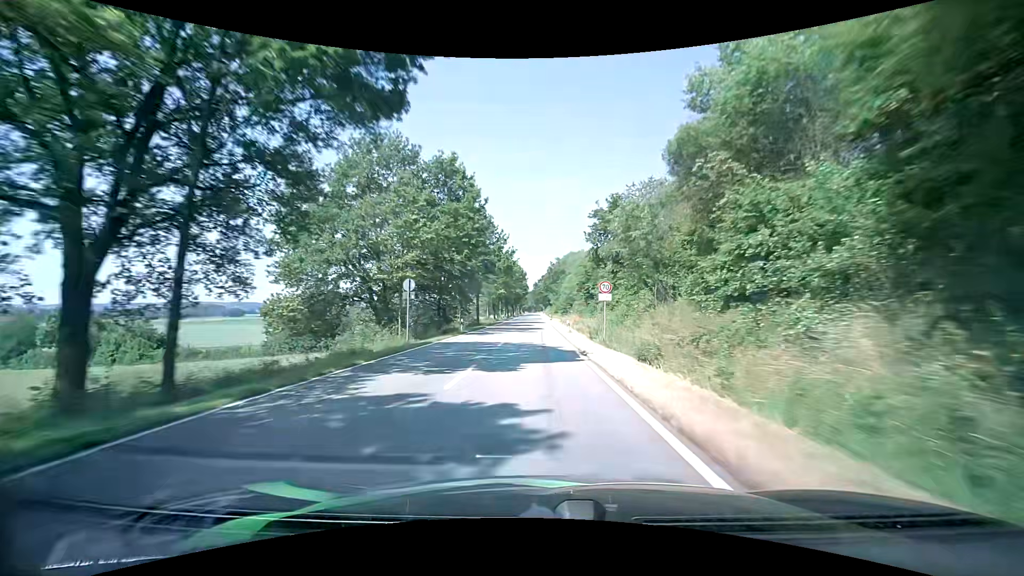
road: tertiary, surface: asphalt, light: Day
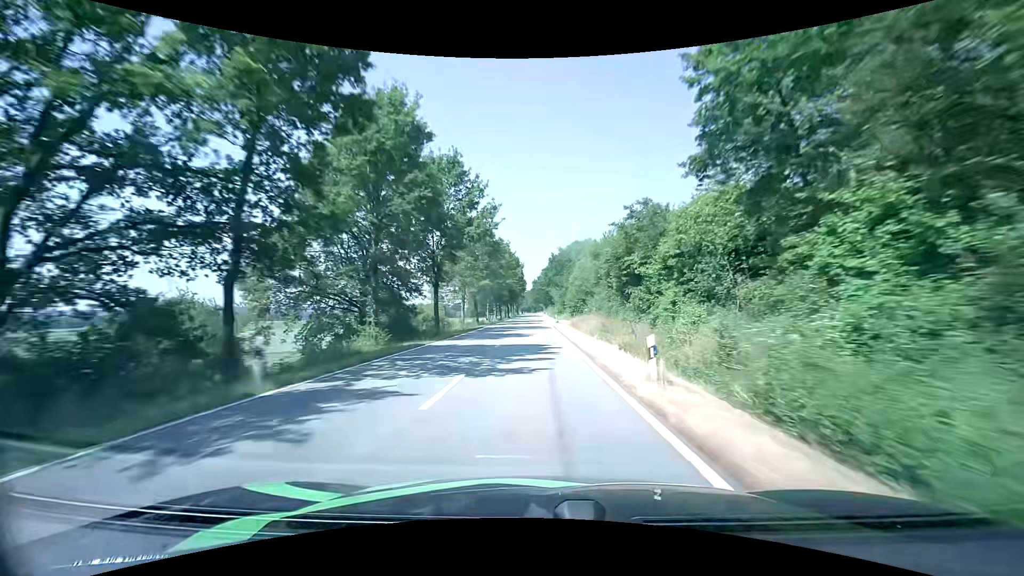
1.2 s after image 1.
(-0.1, +26.6) m; 0°
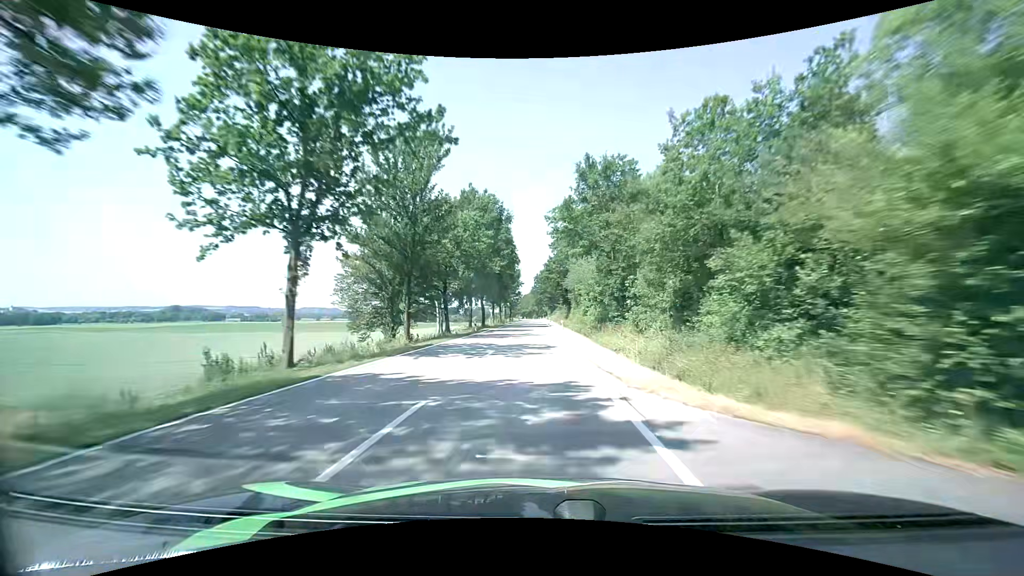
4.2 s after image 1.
(0.0, +65.9) m; 0°
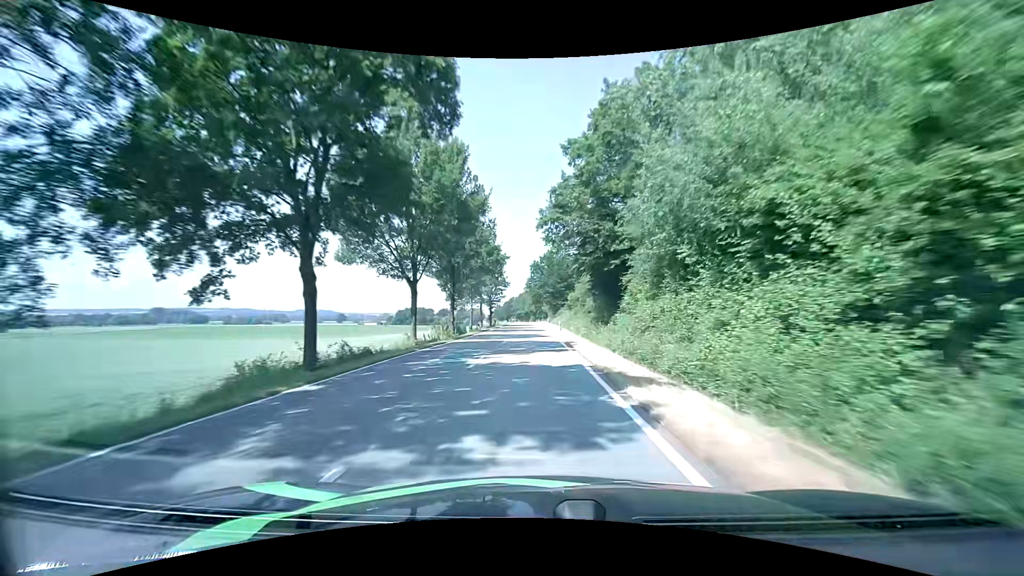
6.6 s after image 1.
(-0.1, +52.9) m; 0°
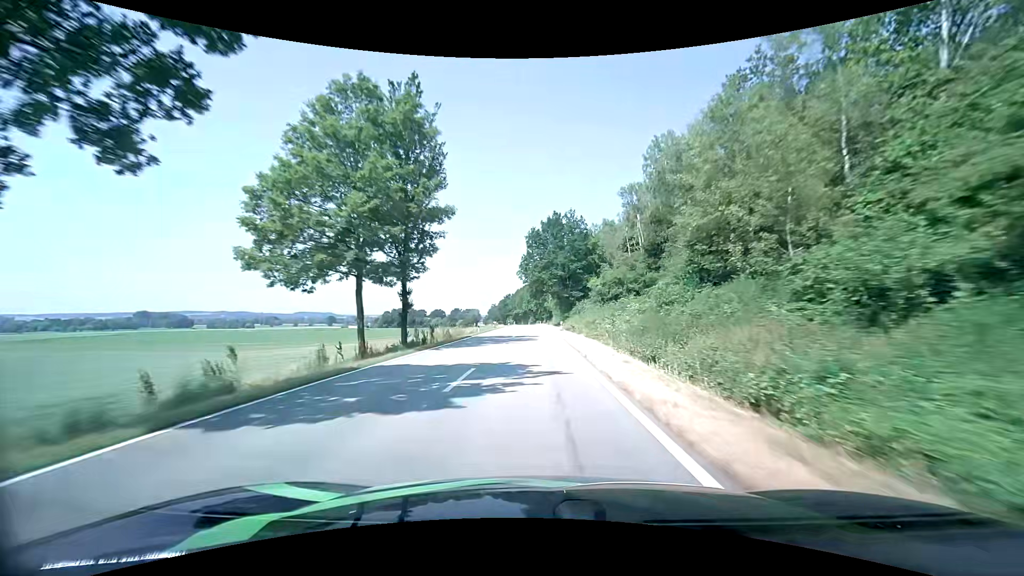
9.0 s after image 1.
(+0.1, +53.8) m; 0°
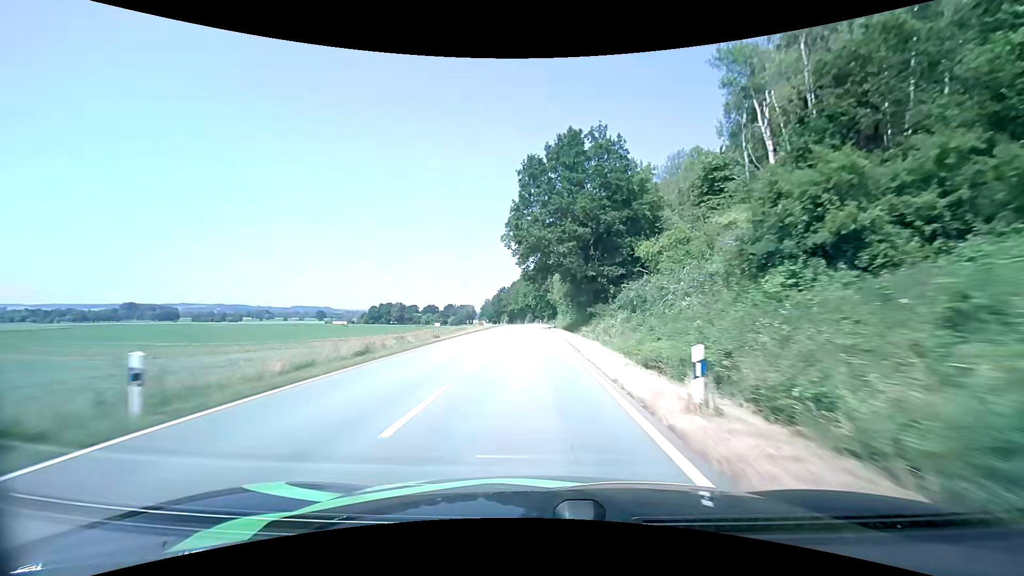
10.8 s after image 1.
(+0.1, +40.6) m; 0°
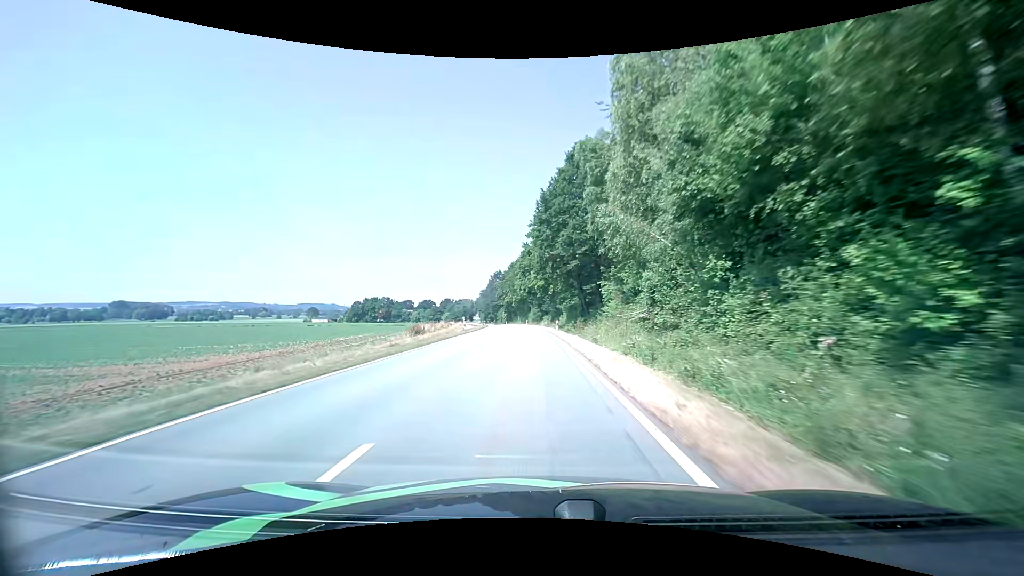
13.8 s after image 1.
(-0.2, +66.9) m; -1°
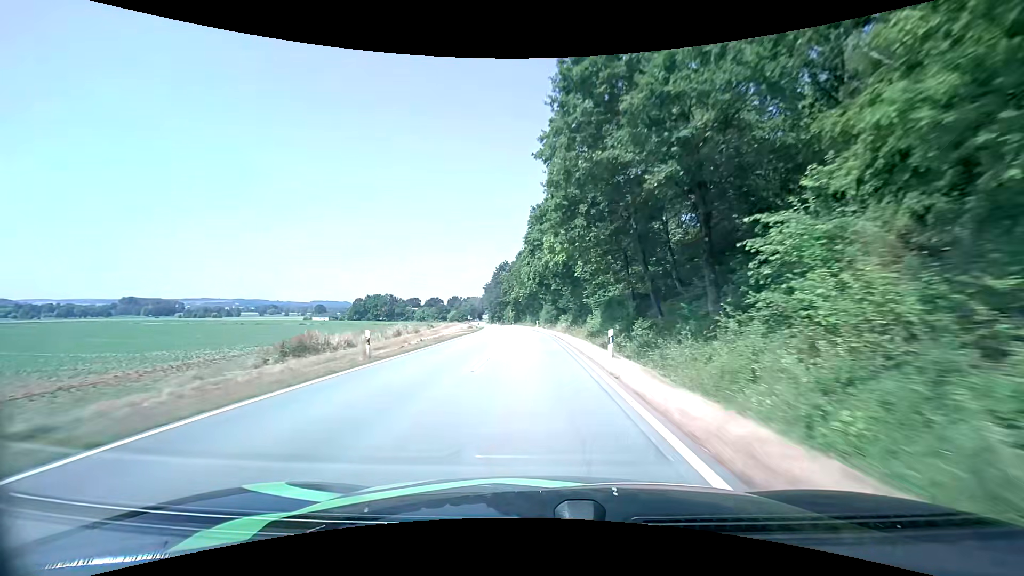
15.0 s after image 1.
(-0.4, +26.3) m; -2°
(0, +10) (0, +20) (0, +30) (-1, +40) (-1, +50) (-2, +60) (-3, +70) (-4, +80) (-5, +90) (-6, +100) m
